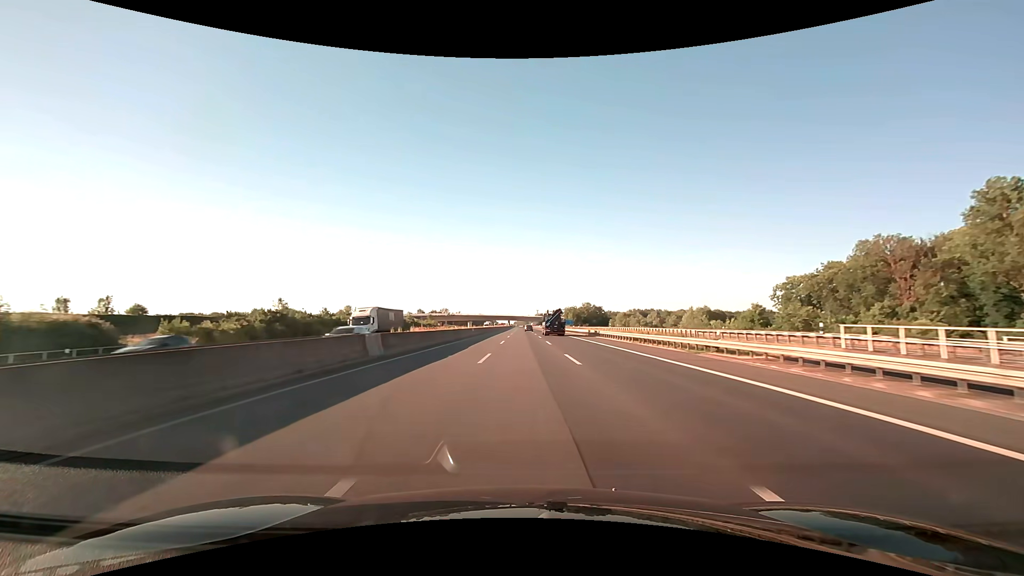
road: motorway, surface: asphalt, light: Day
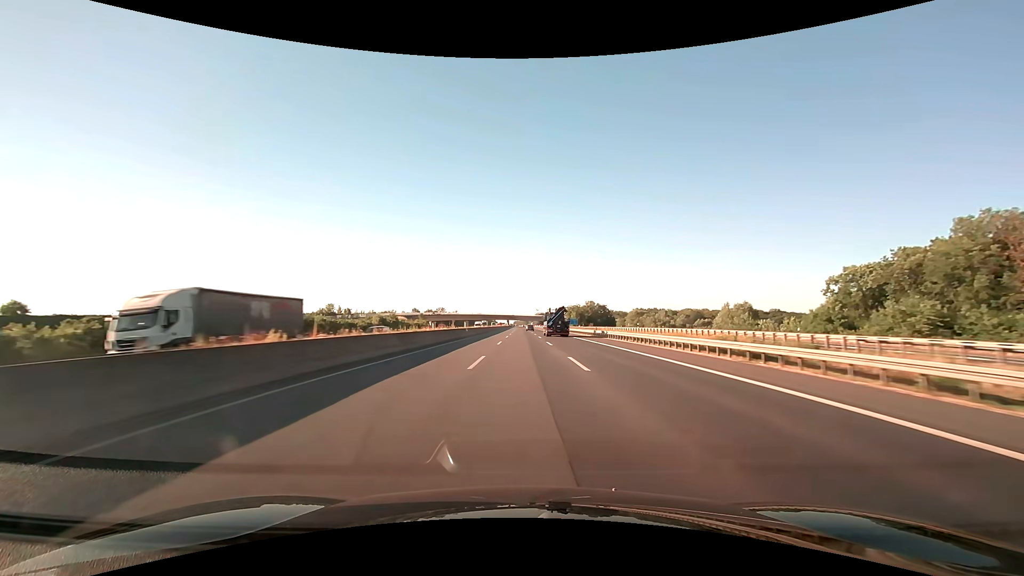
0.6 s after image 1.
(0.0, +20.7) m; 0°
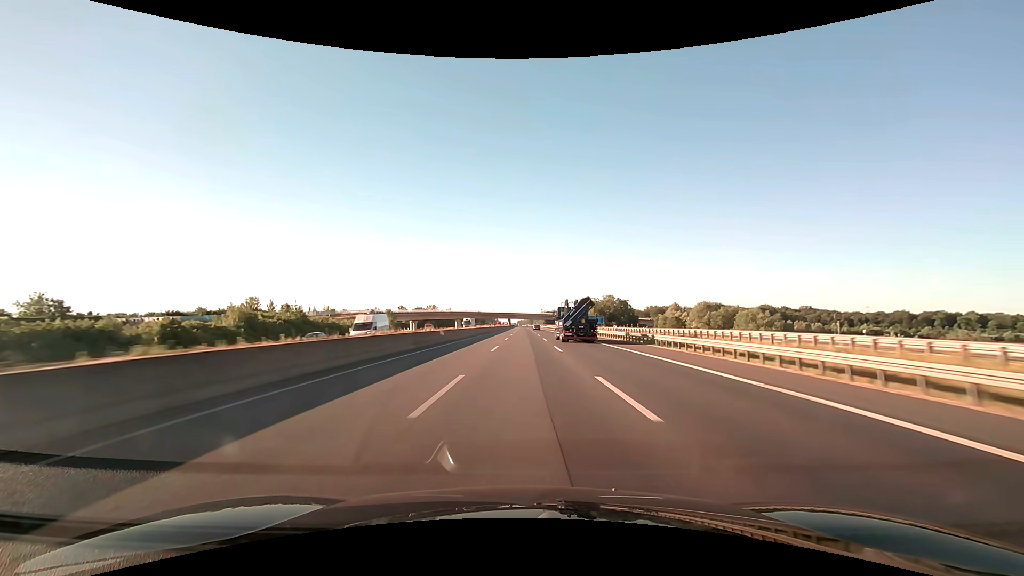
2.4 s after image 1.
(-0.2, +61.9) m; 0°
(0, +10) (0, +20) (0, +30) (0, +40) (0, +50) (0, +60) (0, +70) (0, +80) (0, +90) (0, +100) m
